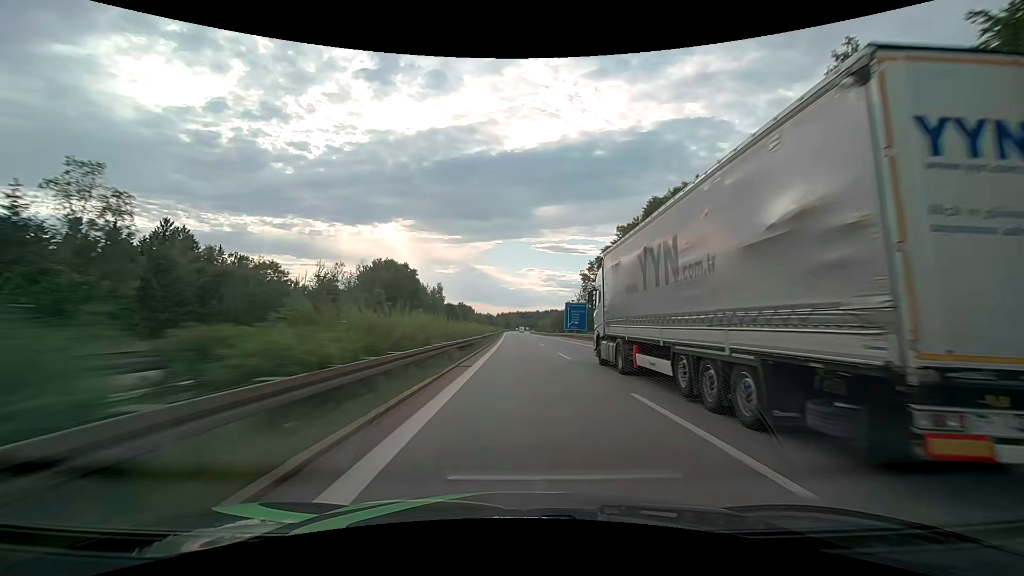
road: motorway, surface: asphalt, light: Day
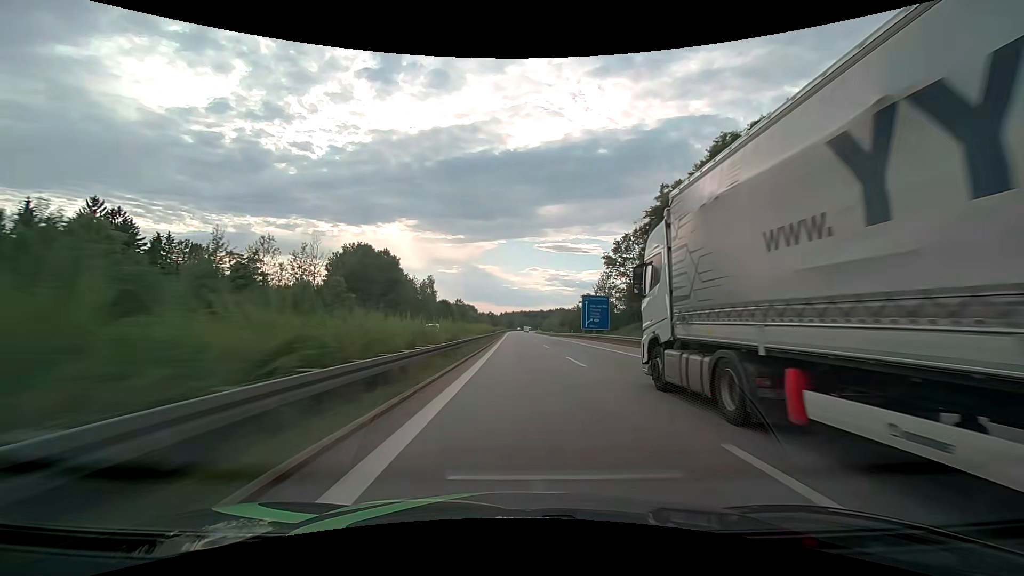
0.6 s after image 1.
(-0.1, +23.0) m; 0°
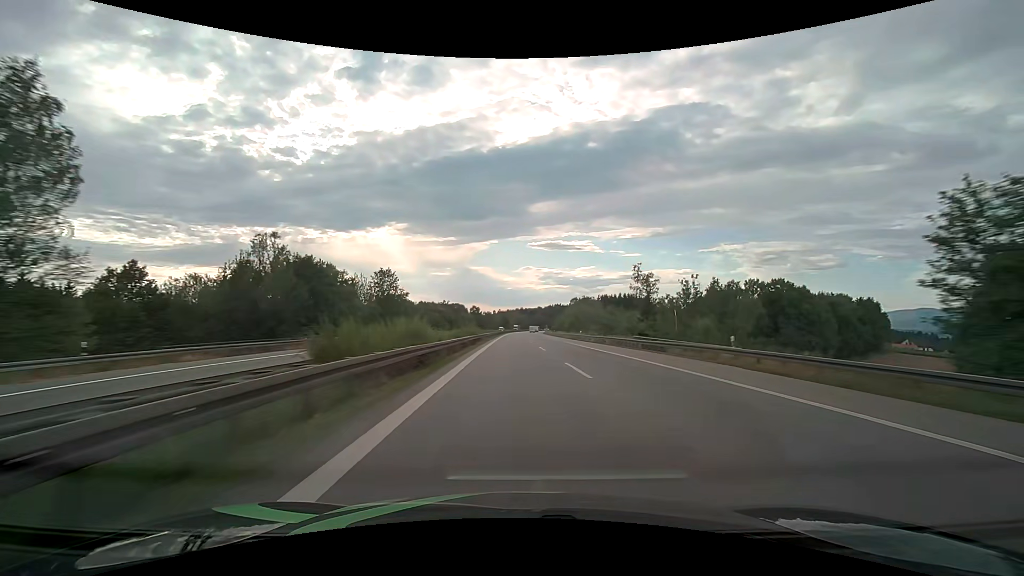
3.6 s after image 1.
(-1.3, +113.4) m; 0°
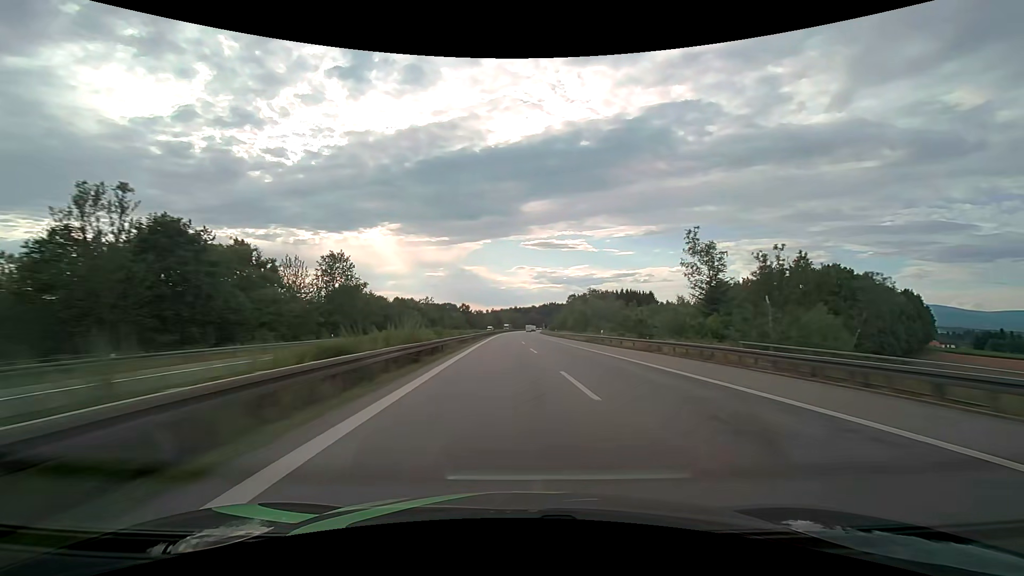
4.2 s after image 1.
(+0.1, +22.1) m; +1°
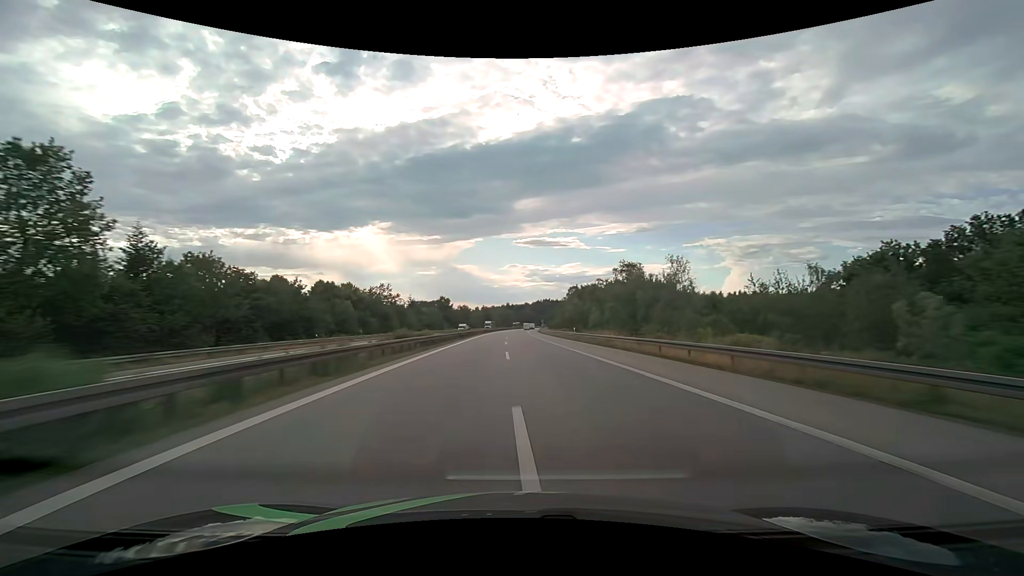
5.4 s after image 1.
(+0.5, +43.6) m; +1°
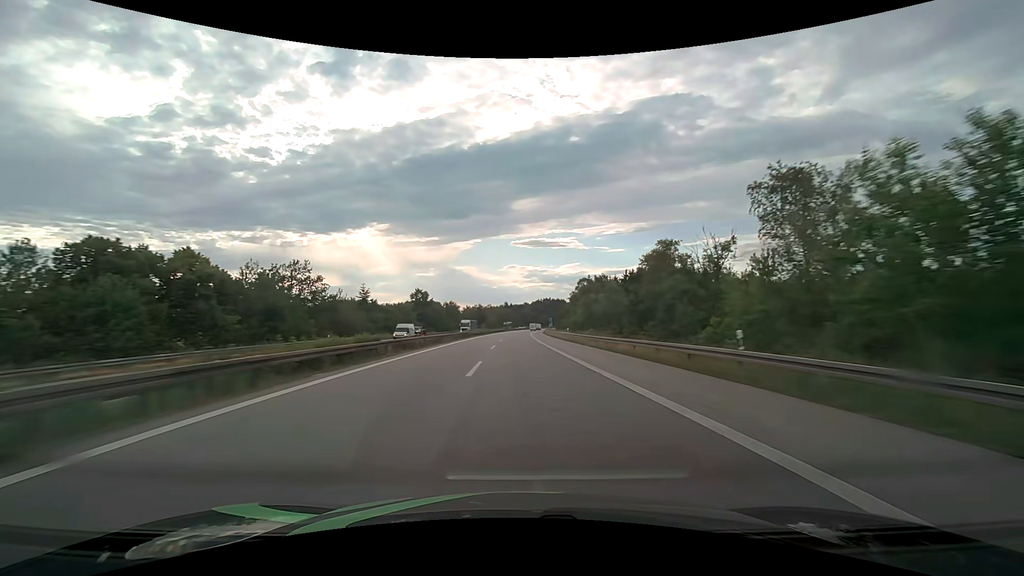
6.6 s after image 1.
(0.0, +43.0) m; 0°
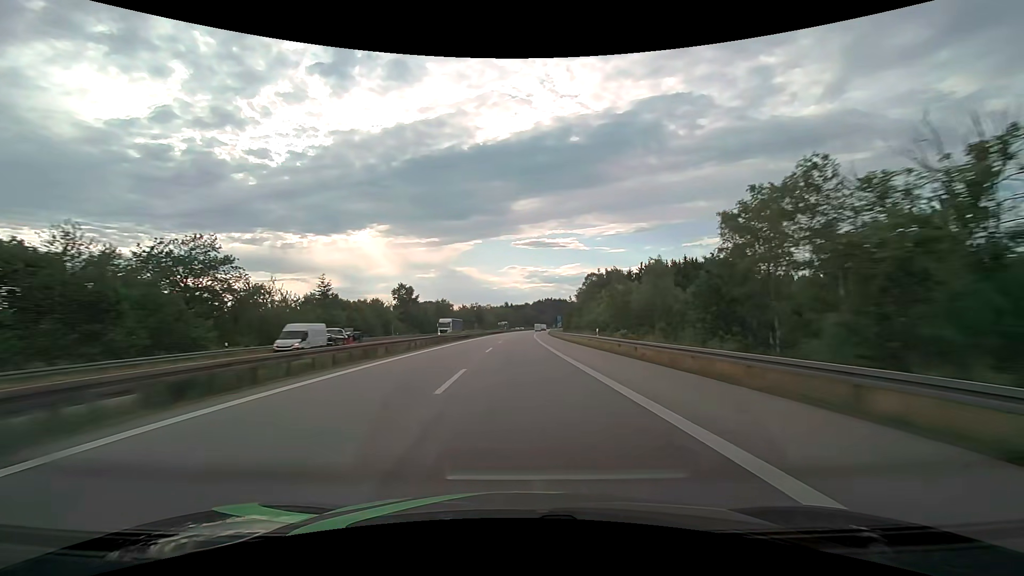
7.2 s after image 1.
(0.0, +21.4) m; 0°
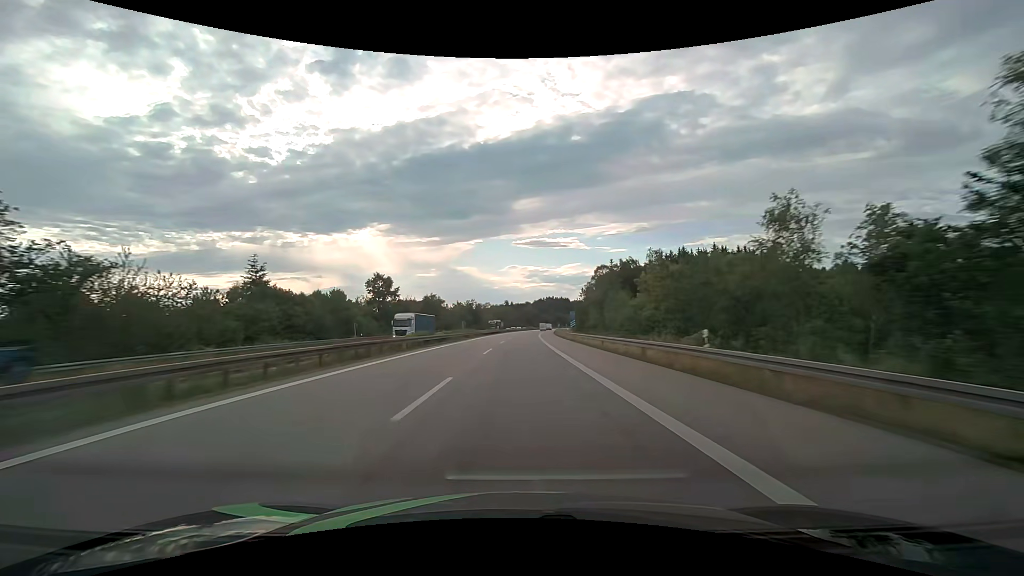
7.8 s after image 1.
(0.0, +21.3) m; 0°
(0, +10) (0, +20) (0, +30) (0, +40) (0, +50) (0, +60) (+1, +70) (+1, +80) (+1, +90) (+2, +100) m
